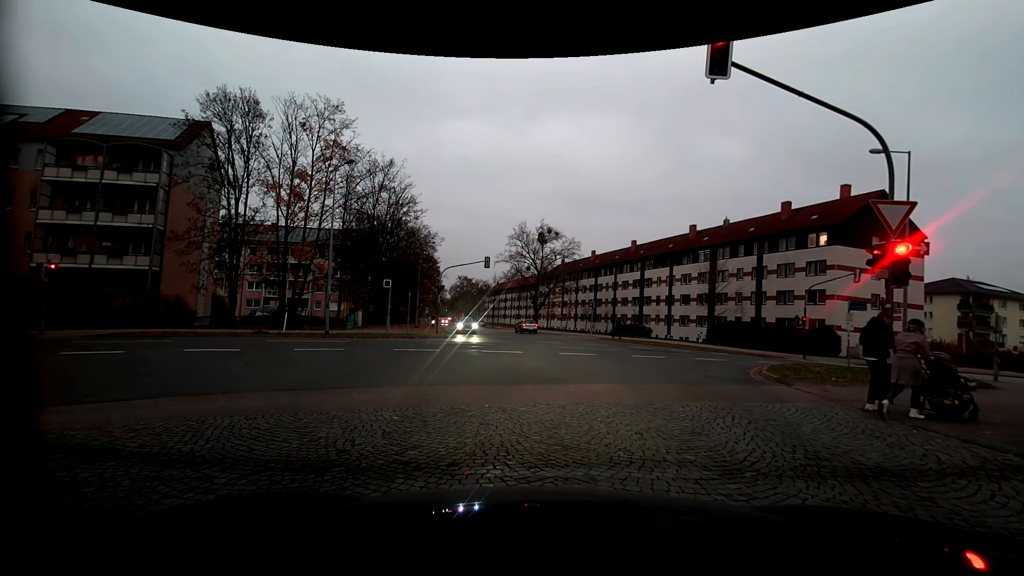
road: service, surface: paving_stones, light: Dusk
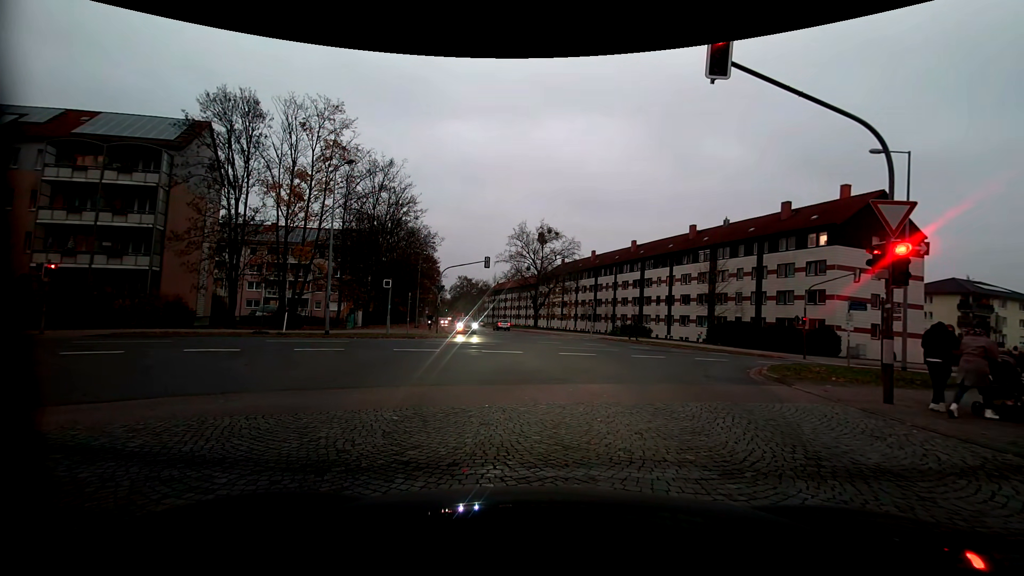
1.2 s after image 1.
(0.0, 0.0) m; 0°
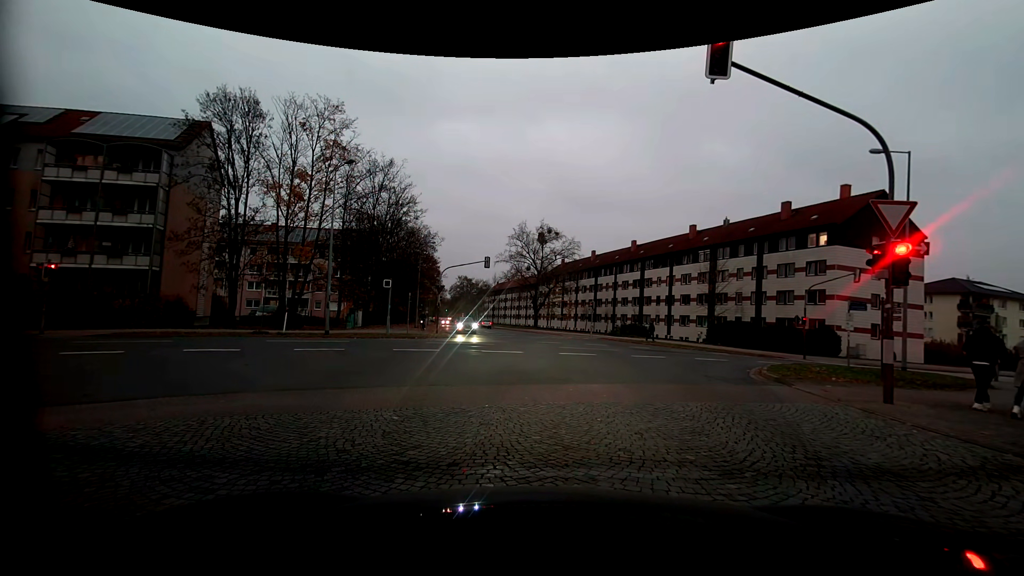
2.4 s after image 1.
(0.0, 0.0) m; 0°
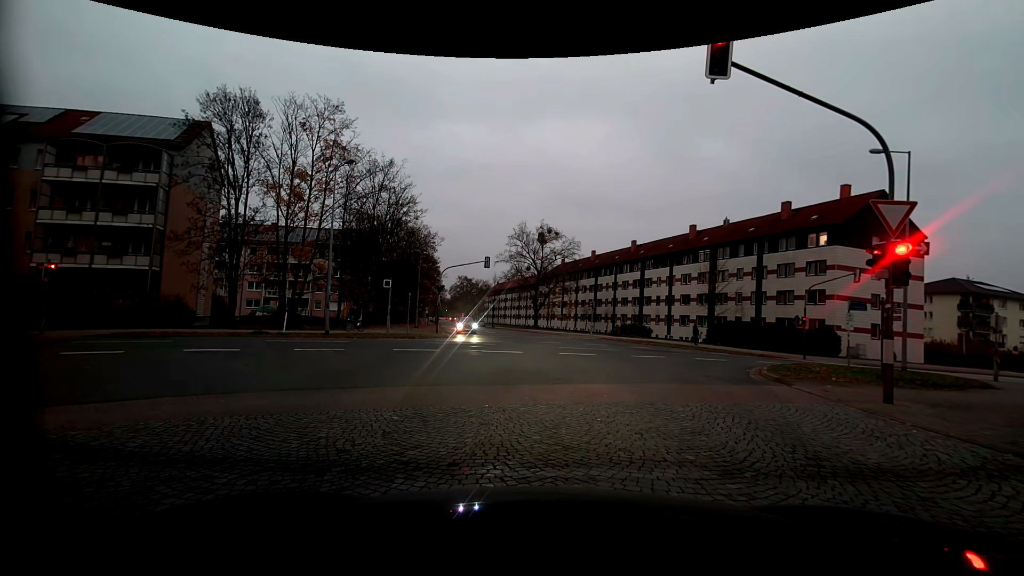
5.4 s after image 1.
(0.0, 0.0) m; 0°
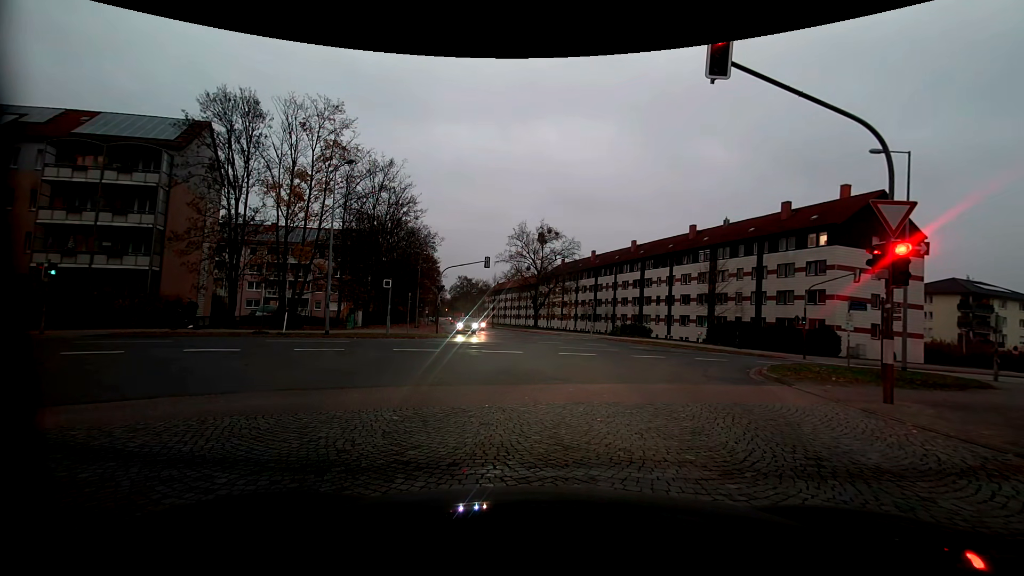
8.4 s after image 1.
(0.0, 0.0) m; 0°
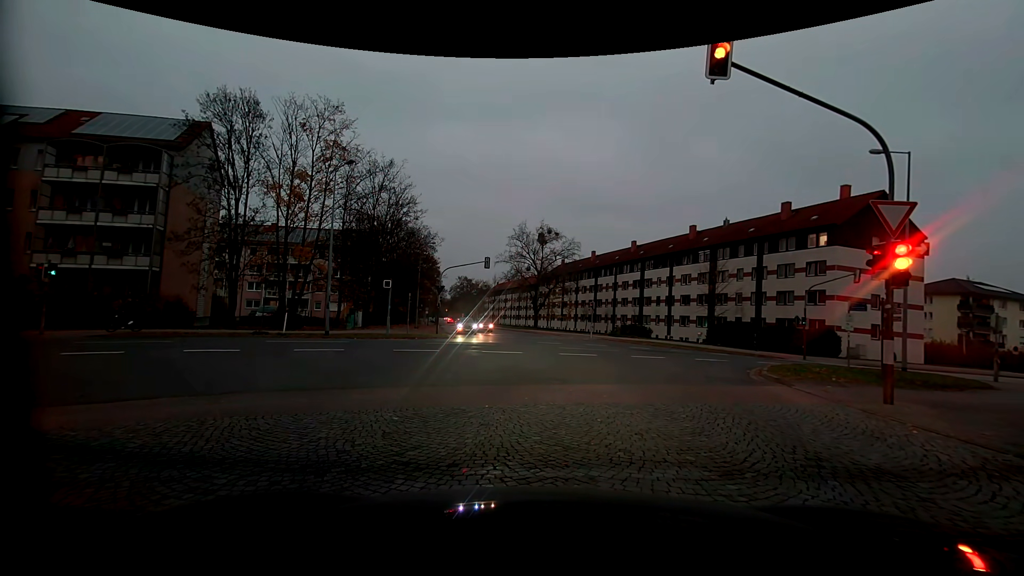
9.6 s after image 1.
(0.0, 0.0) m; 0°
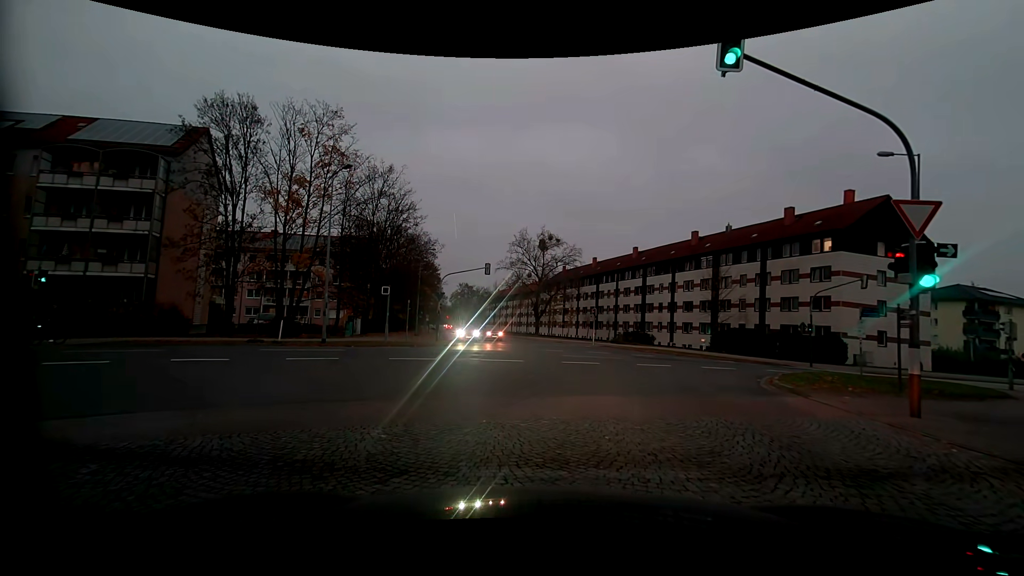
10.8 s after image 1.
(0.0, +0.7) m; 0°
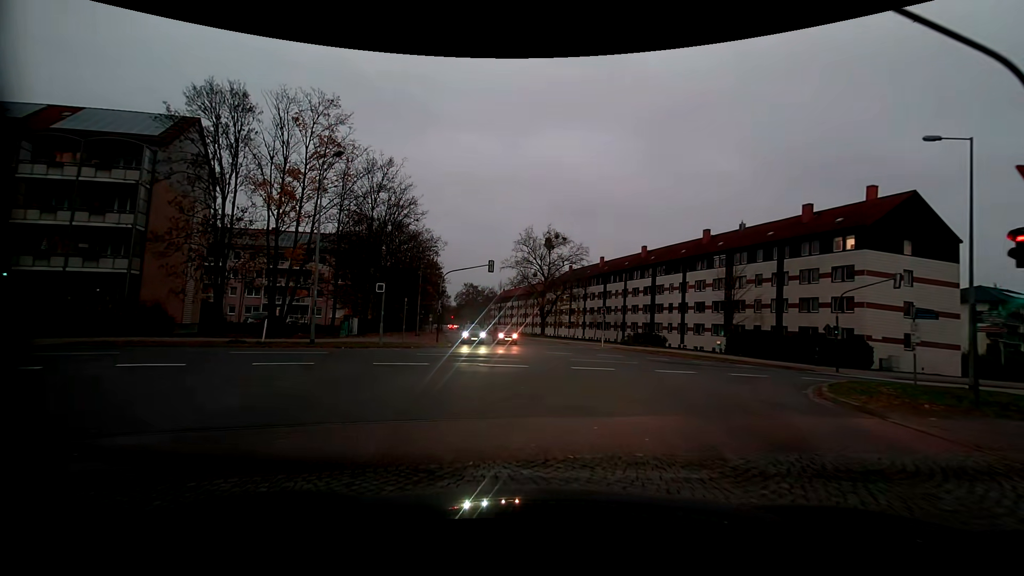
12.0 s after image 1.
(0.0, +2.4) m; -1°
